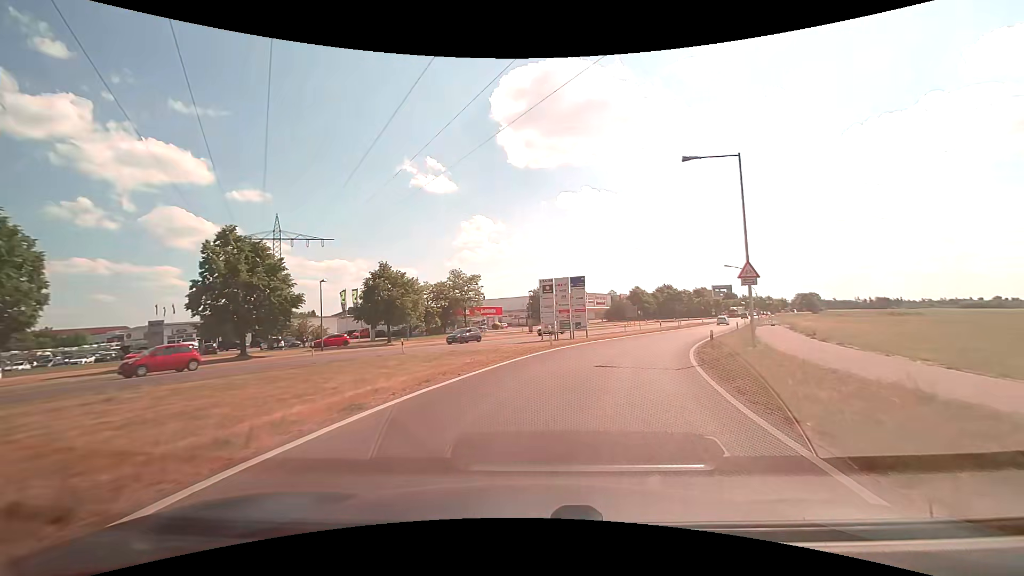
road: tertiary_link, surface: asphalt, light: Day
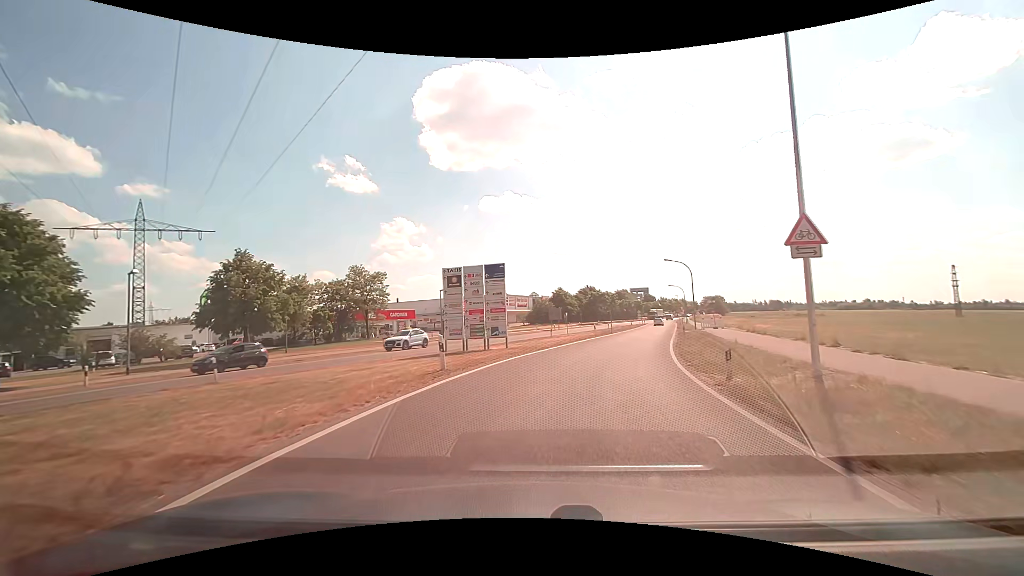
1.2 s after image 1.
(+0.8, +10.7) m; +9°
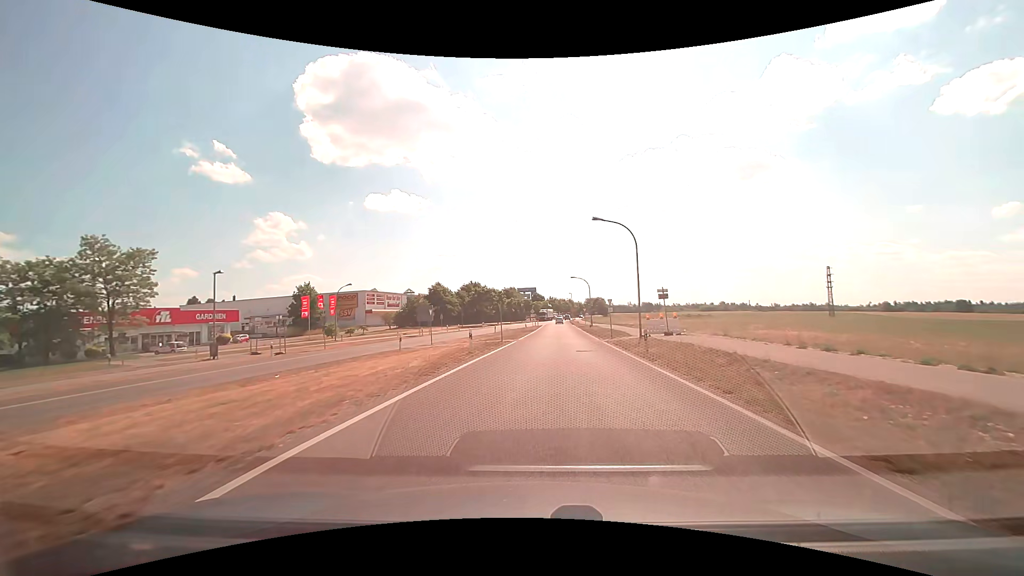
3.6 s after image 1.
(+2.6, +22.8) m; +13°
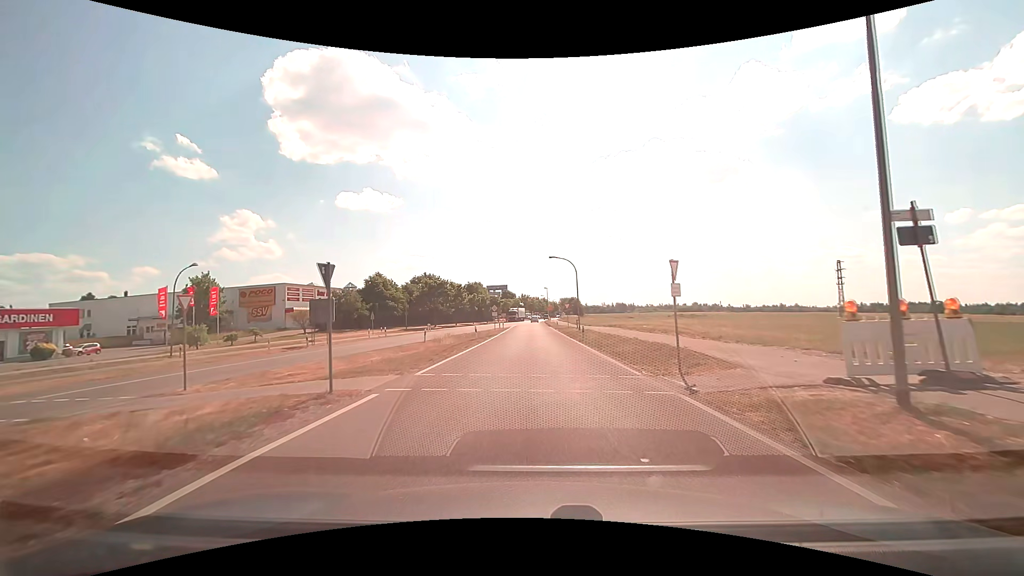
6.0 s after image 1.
(+1.2, +23.3) m; +3°
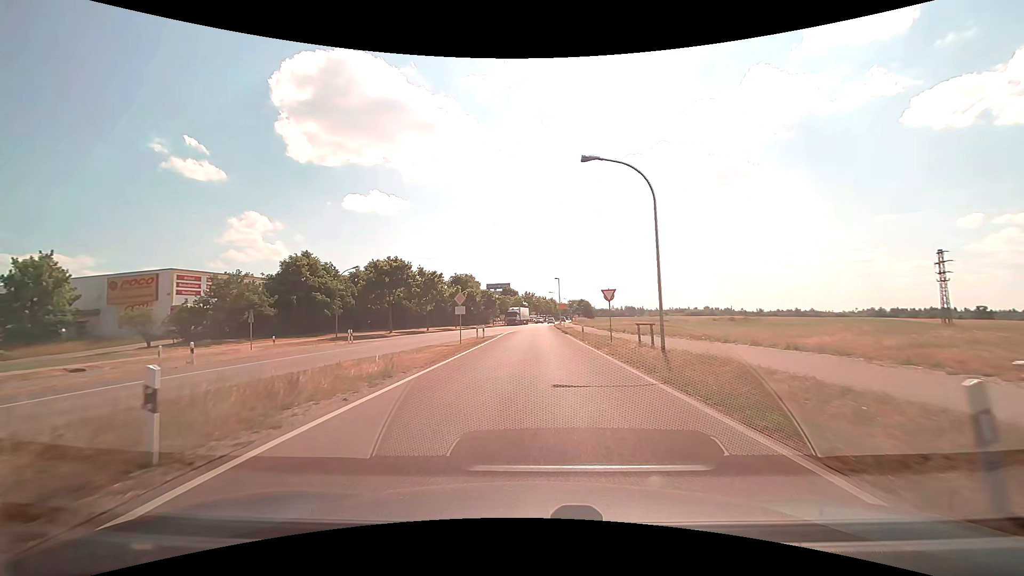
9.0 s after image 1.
(0.0, +29.8) m; -1°
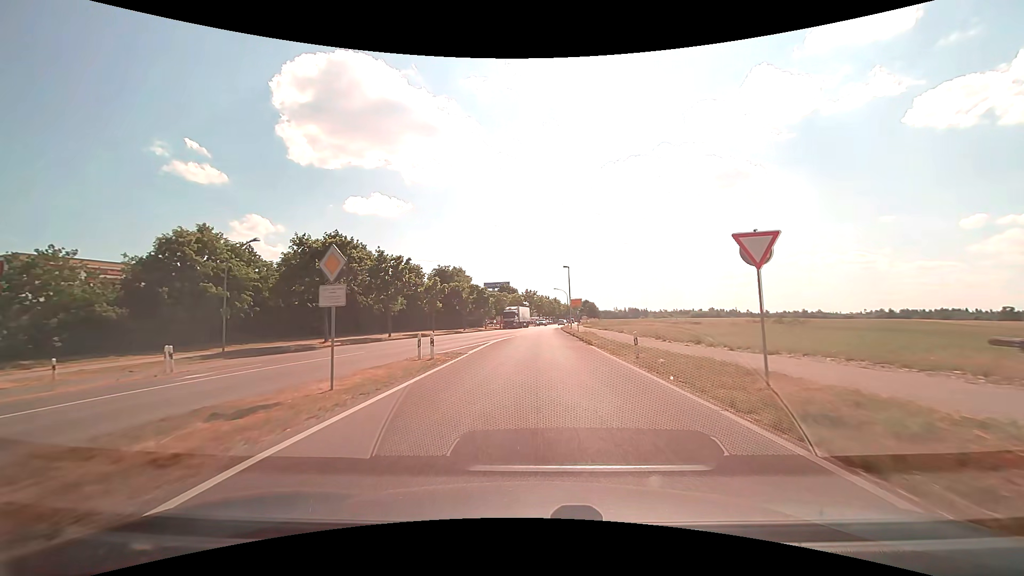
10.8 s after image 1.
(-0.1, +18.5) m; 0°
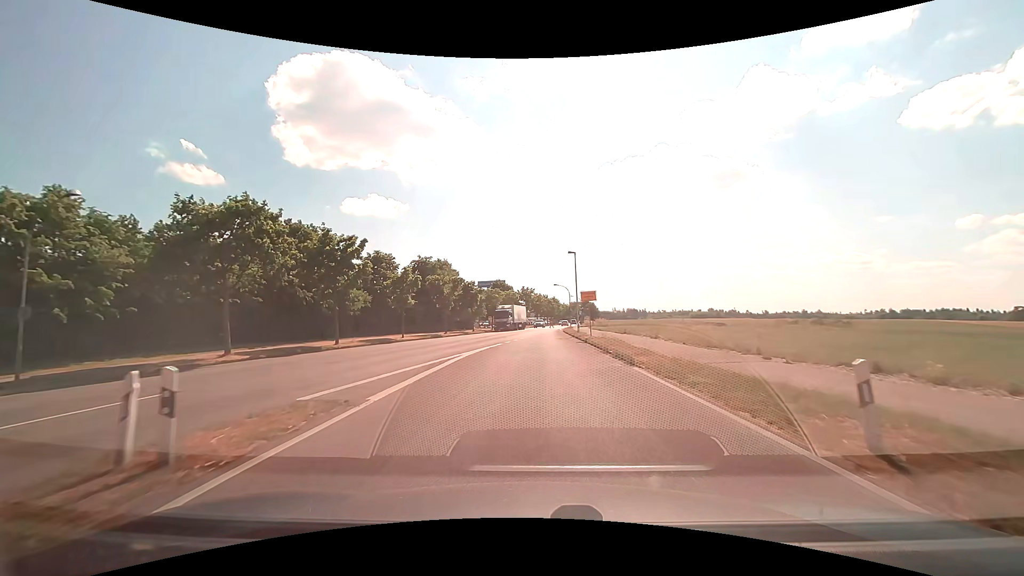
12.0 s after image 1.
(0.0, +12.4) m; 0°
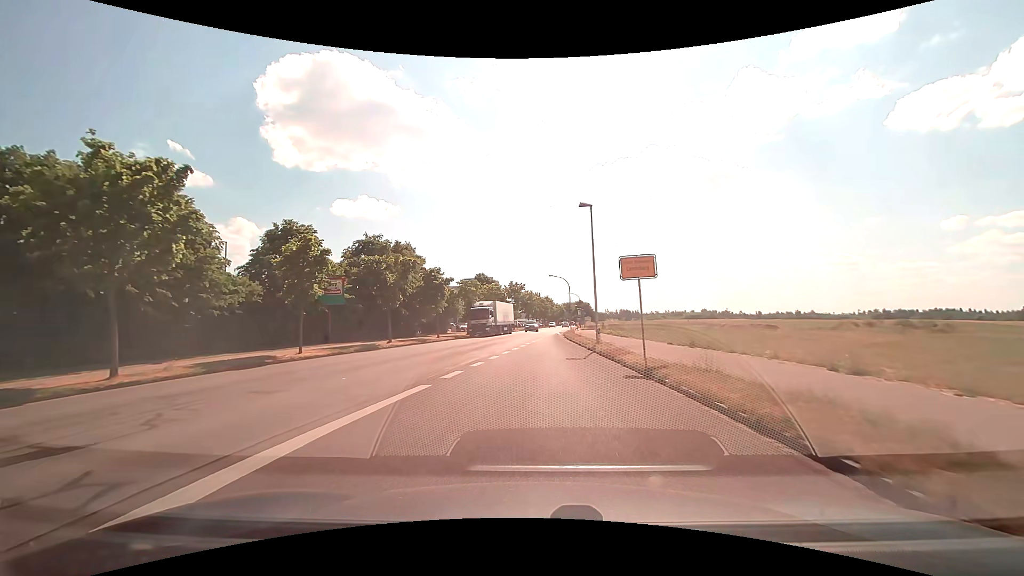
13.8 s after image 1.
(+0.2, +18.5) m; +1°
(0, +10) (0, +20) (0, +30) (0, +40) (+1, +50) (+1, +60) (+2, +70) (+3, +80) (+4, +90) (+5, +100) m
